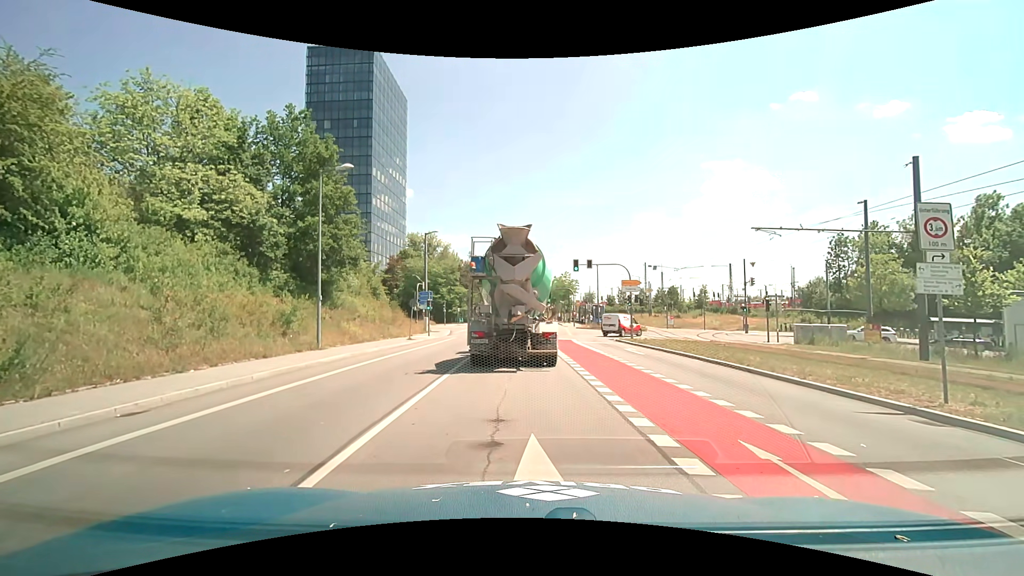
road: unclassified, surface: asphalt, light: Day
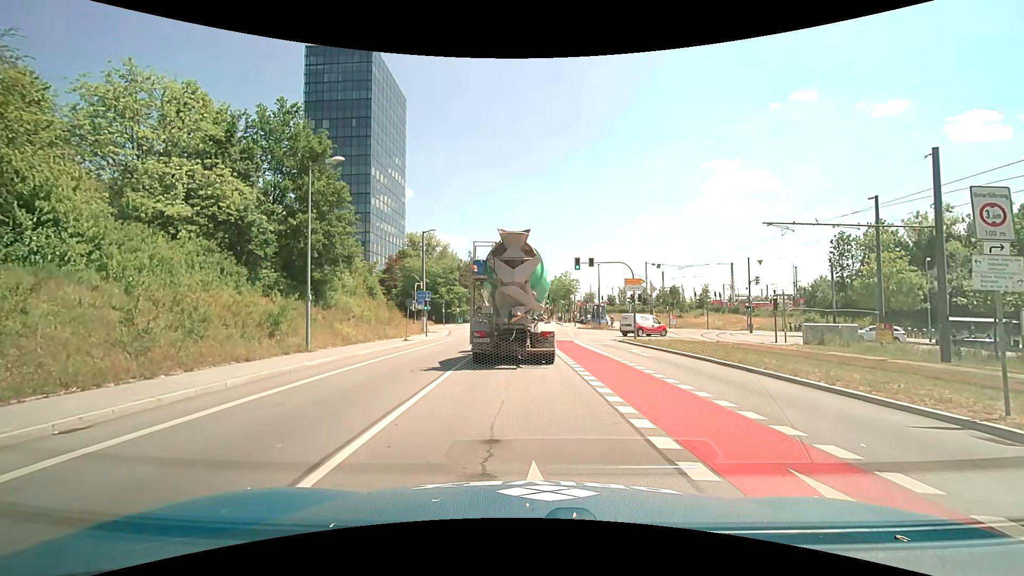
(0.0, +1.2) m; 0°
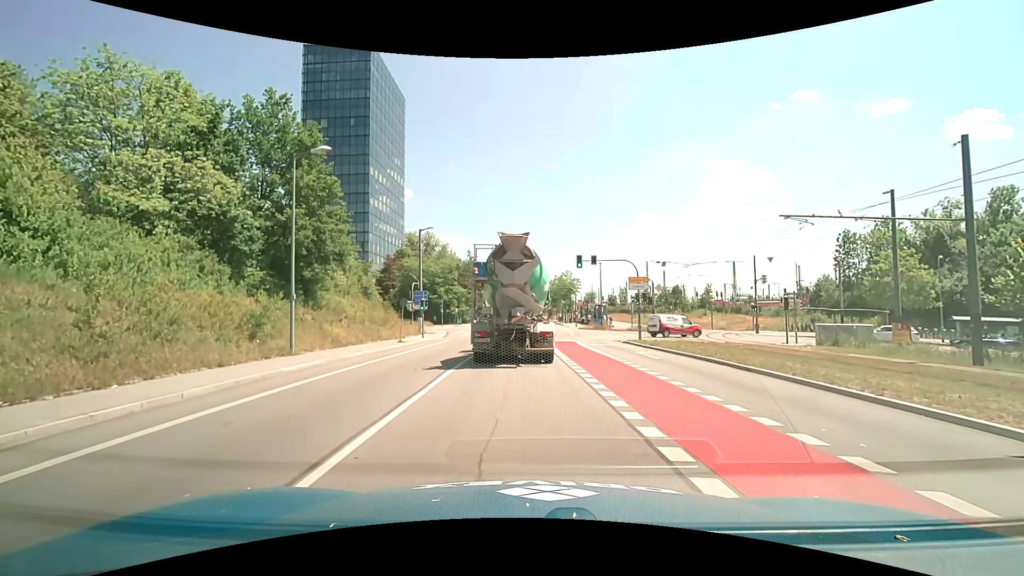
(0.0, +1.5) m; 0°
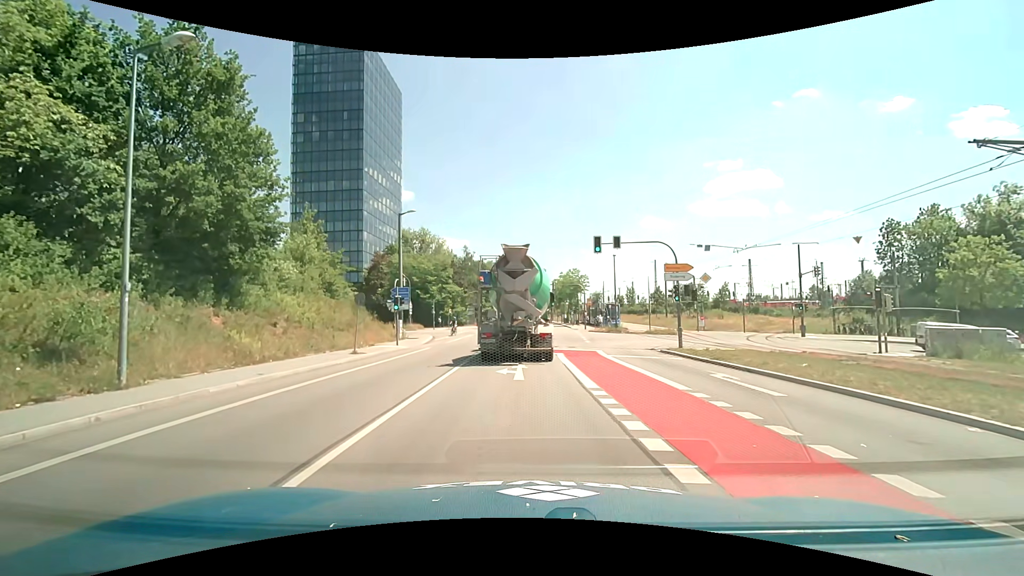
(+0.1, +8.8) m; 0°
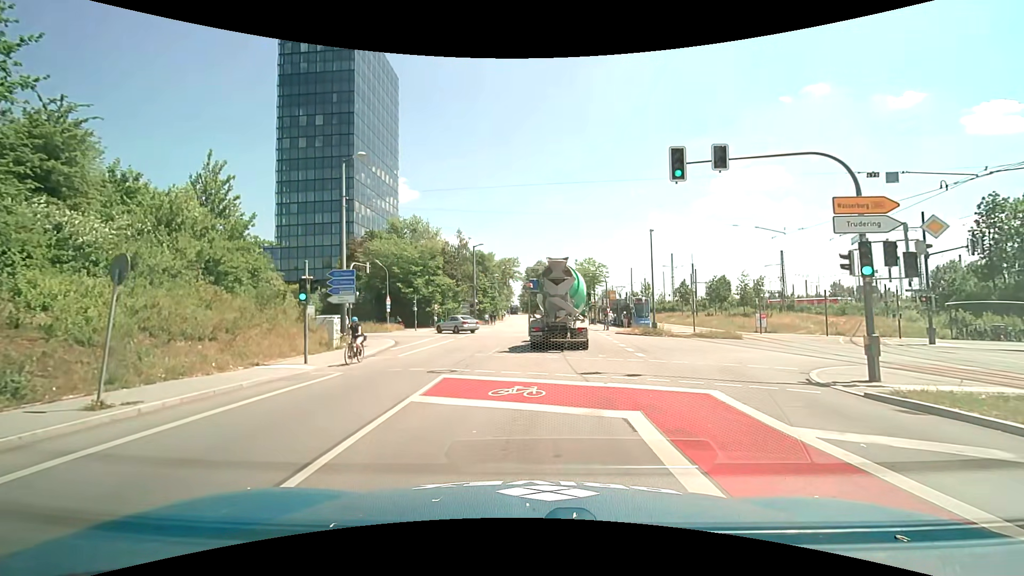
(-0.2, +14.2) m; -1°
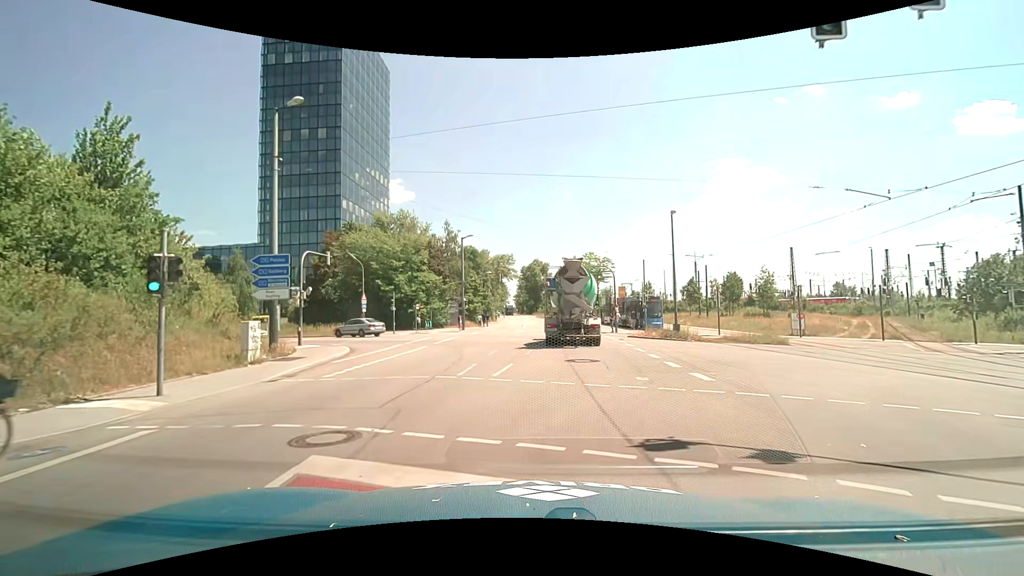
(0.0, +7.2) m; 0°
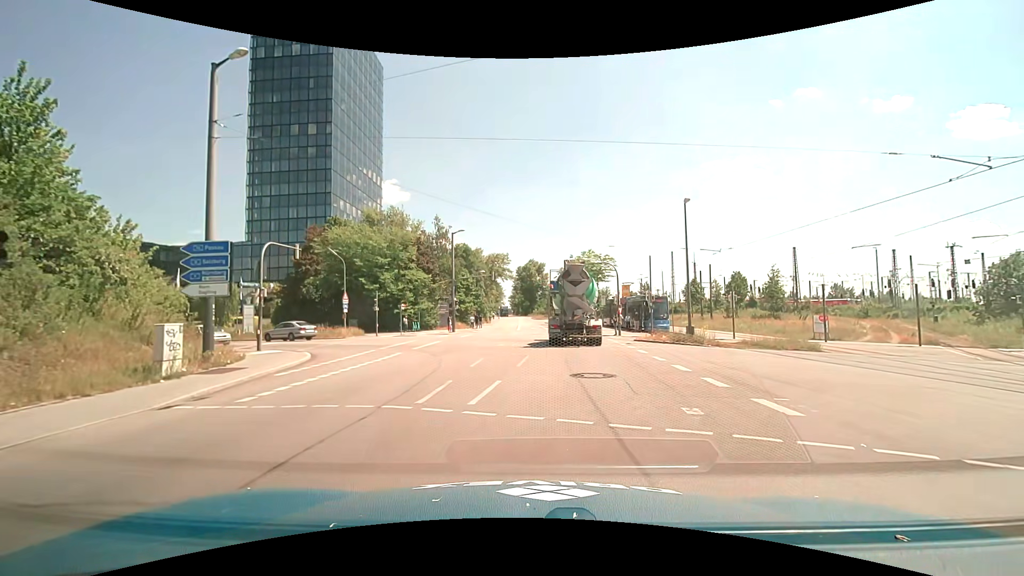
(0.0, +3.8) m; +1°
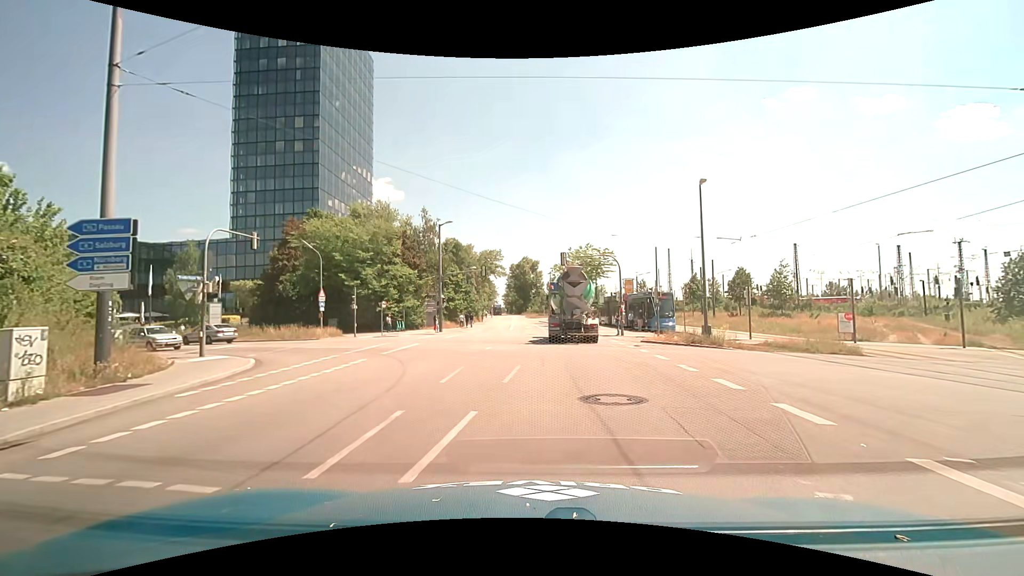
(0.0, +3.8) m; +1°
